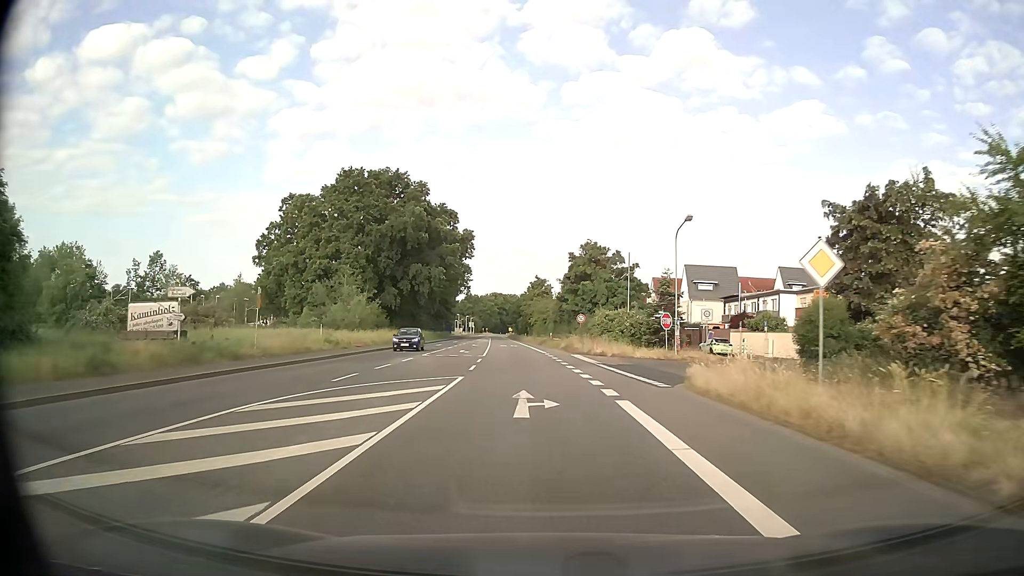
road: secondary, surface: asphalt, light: Day
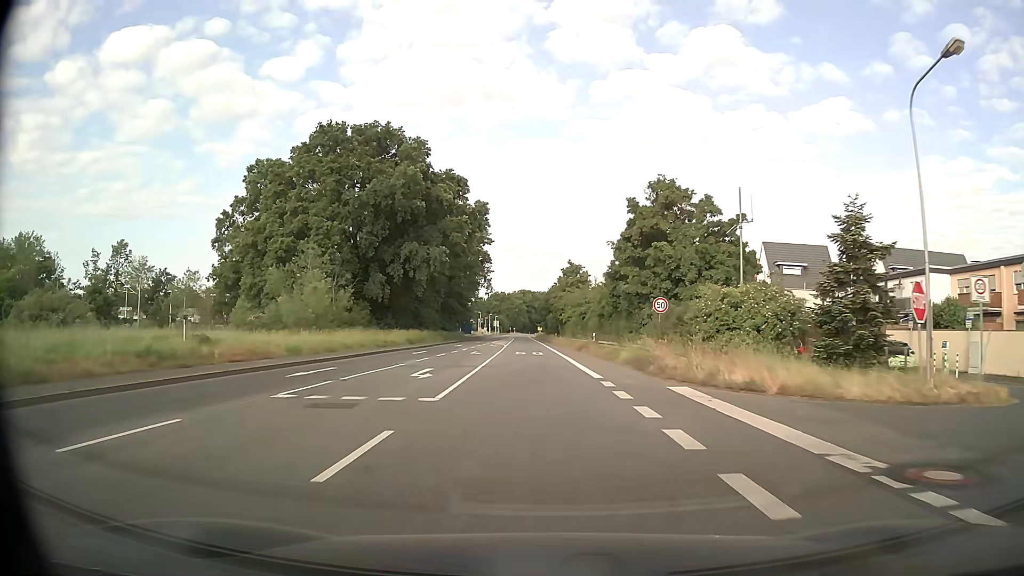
(-0.5, +23.8) m; -2°
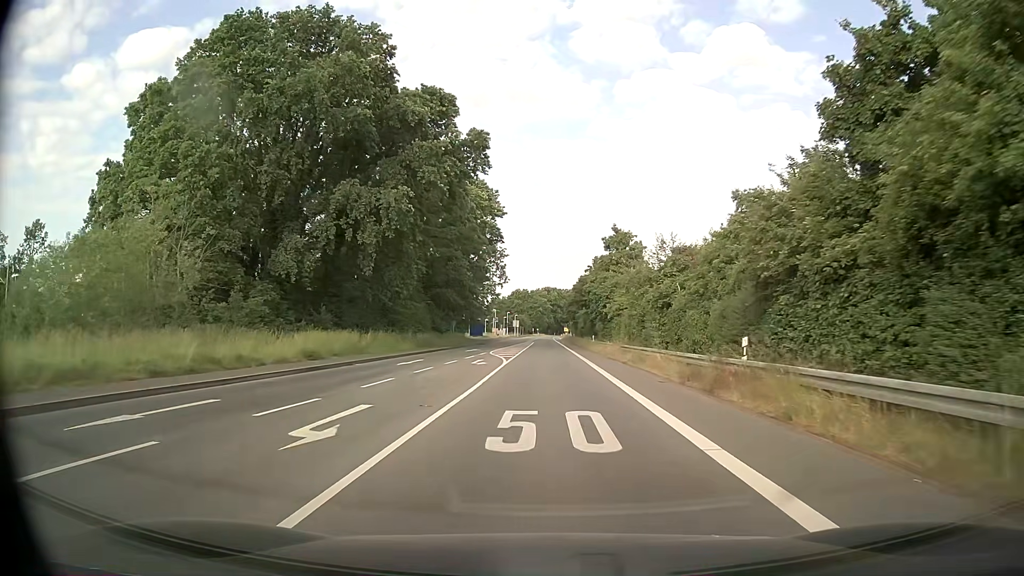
(-0.8, +31.3) m; -3°
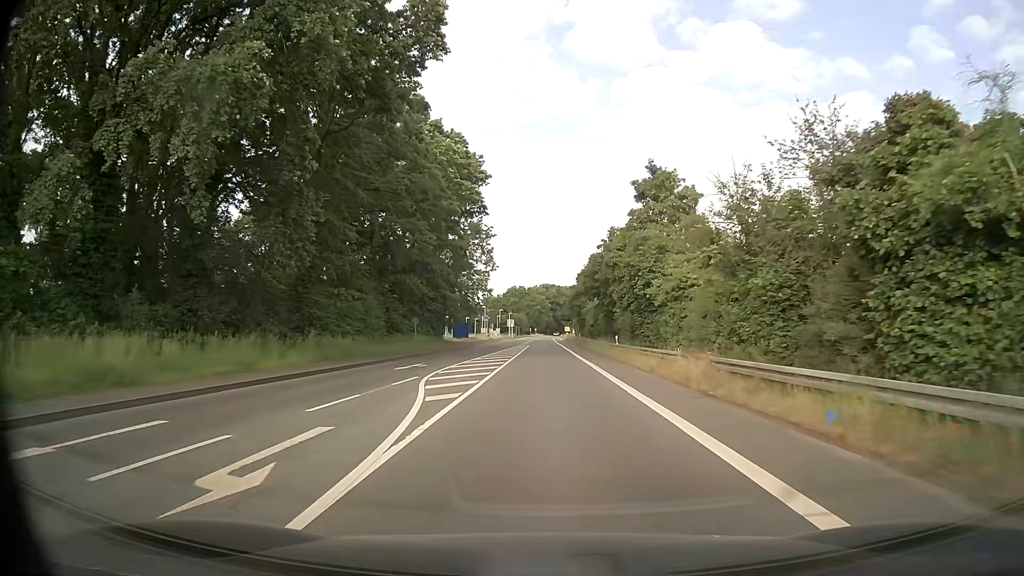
(+0.2, +23.0) m; +1°
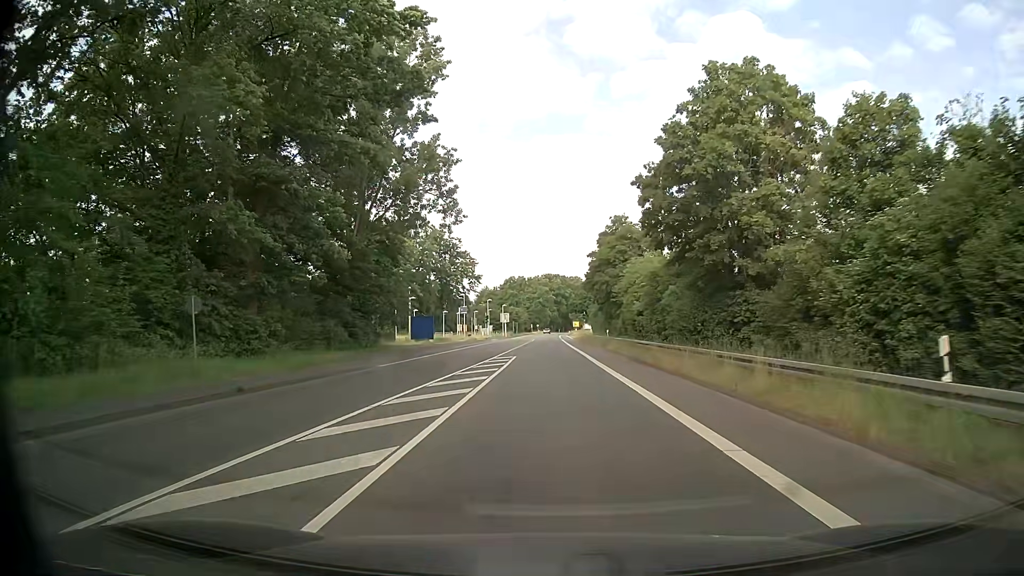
(-0.3, +37.6) m; -1°
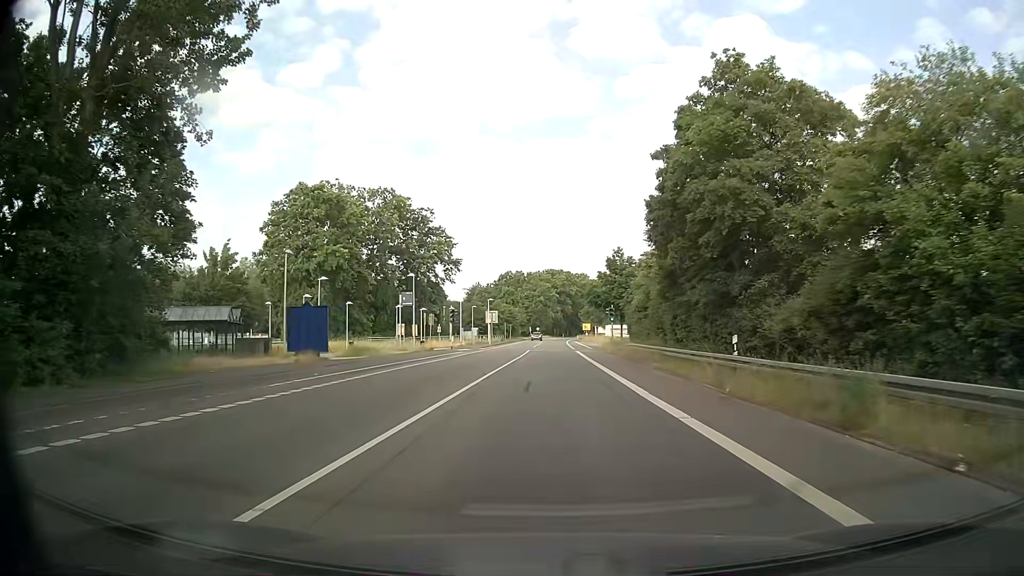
(-0.1, +37.0) m; 0°
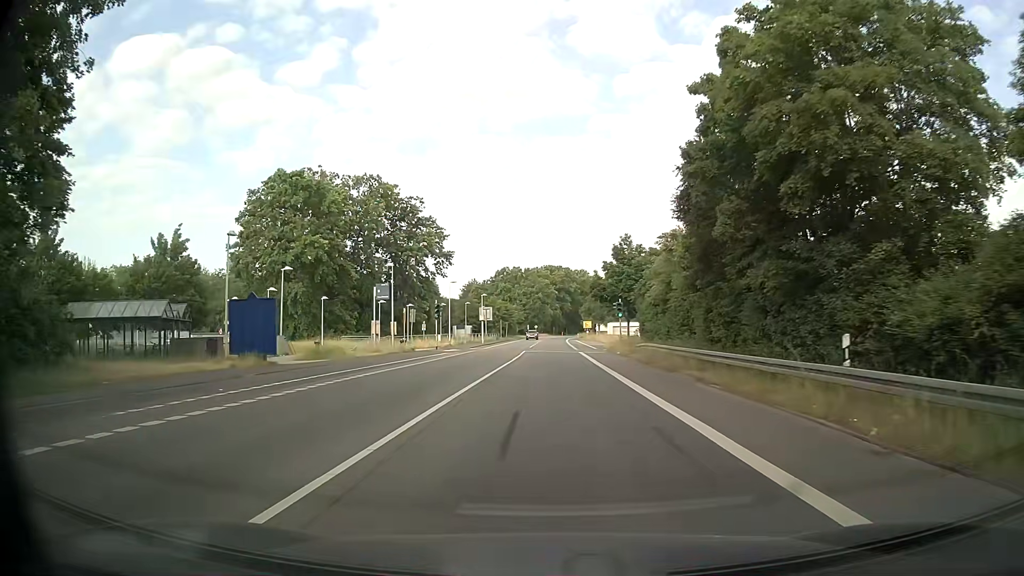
(0.0, +7.4) m; 0°
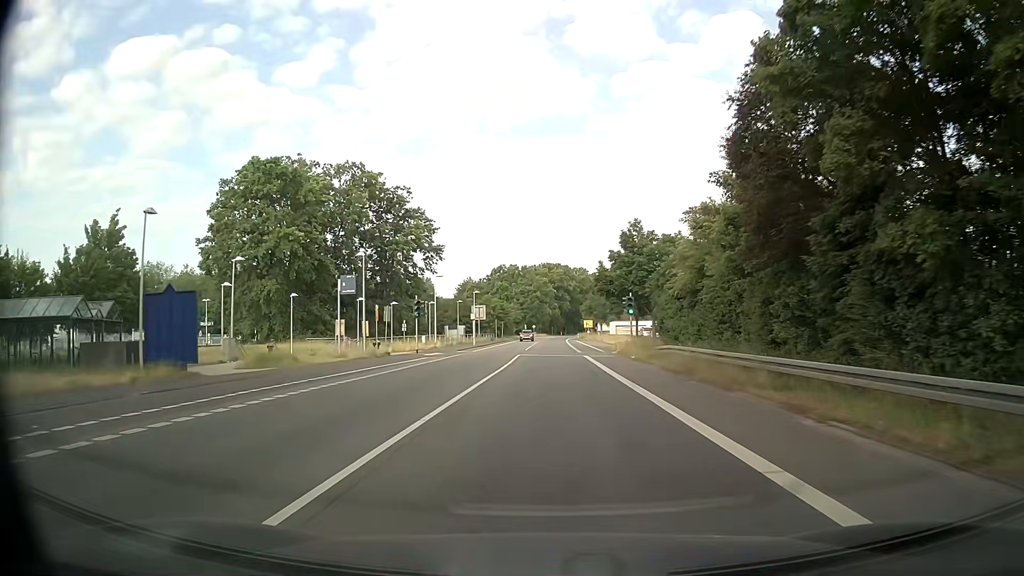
(0.0, +7.4) m; 0°
(0, +10) (0, +20) (0, +30) (0, +40) (0, +50) (0, +60) (+1, +70) (+1, +80) (+1, +90) (+1, +100) m
